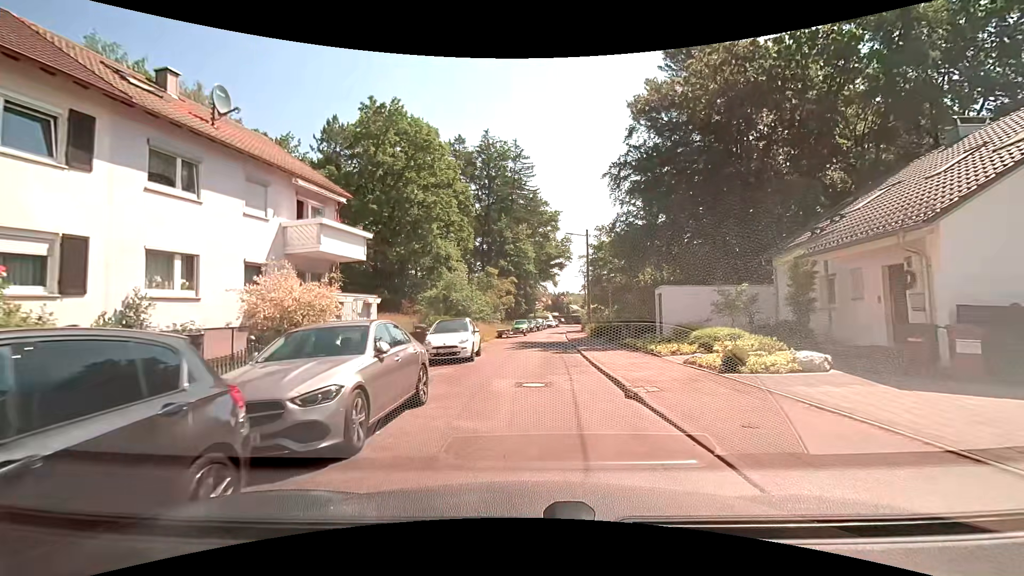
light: Day
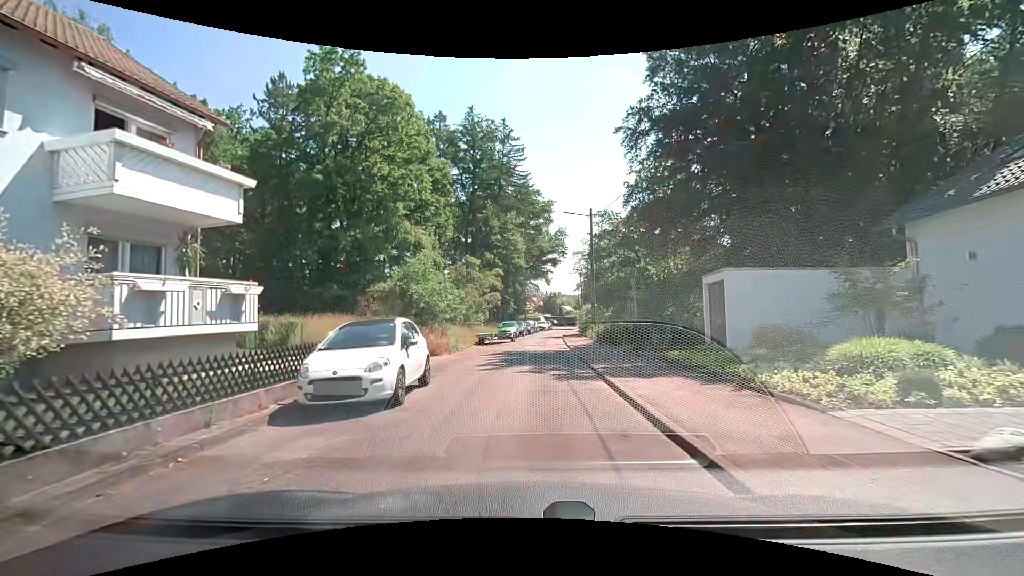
(0.0, +8.4) m; +1°
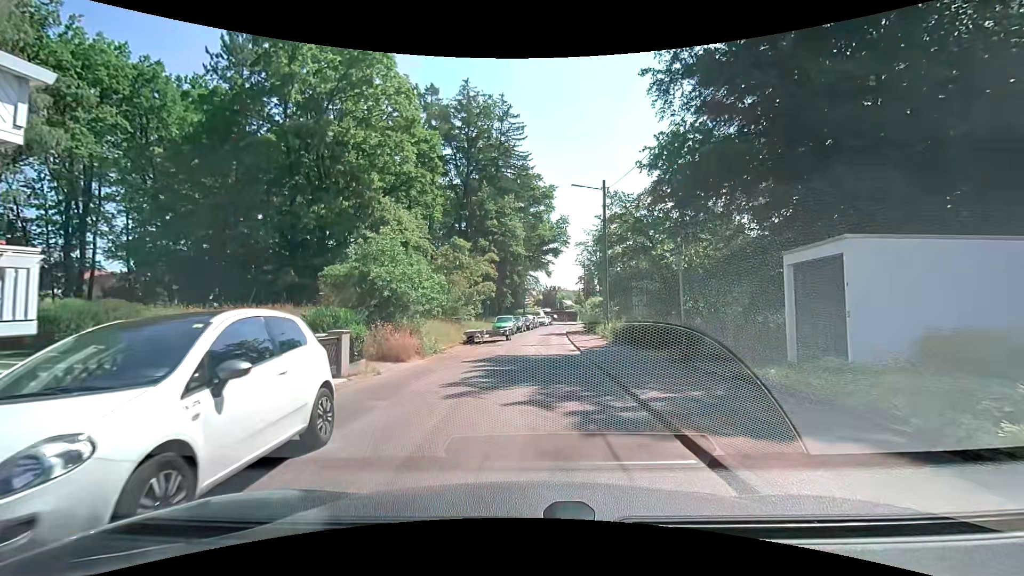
(0.0, +5.5) m; 0°
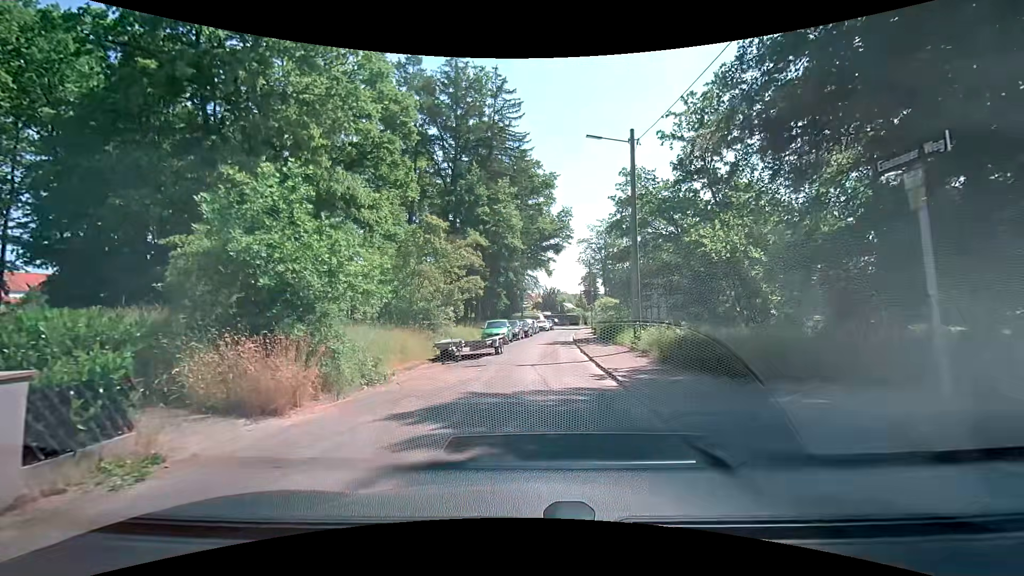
(0.0, +7.8) m; -1°
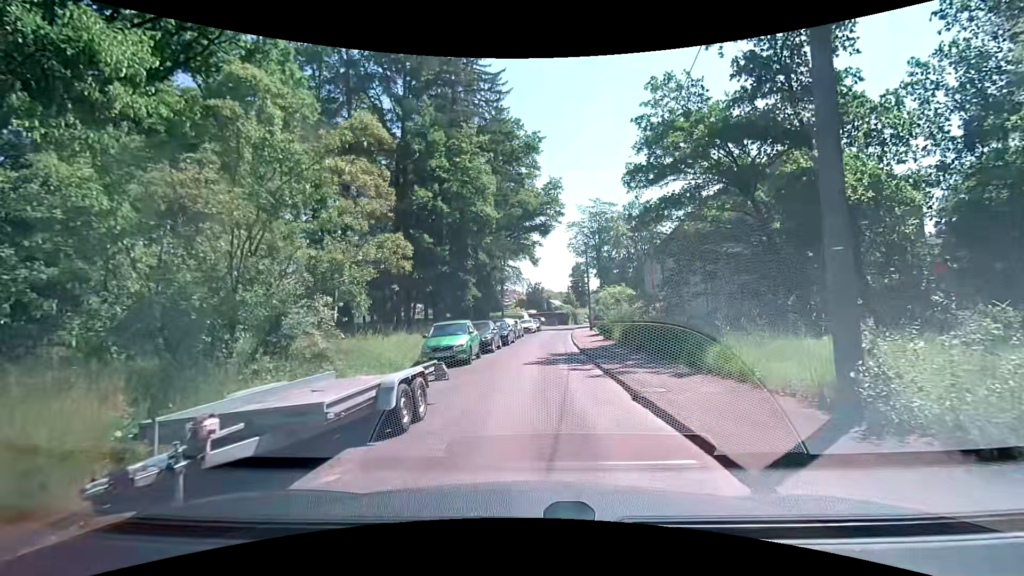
(+0.5, +12.9) m; +3°
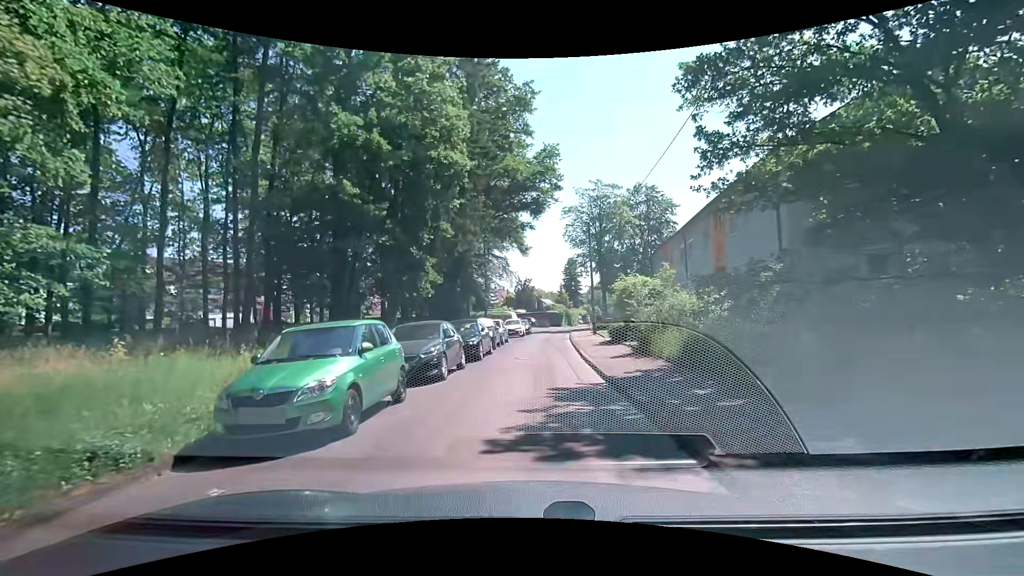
(+0.4, +10.0) m; +3°
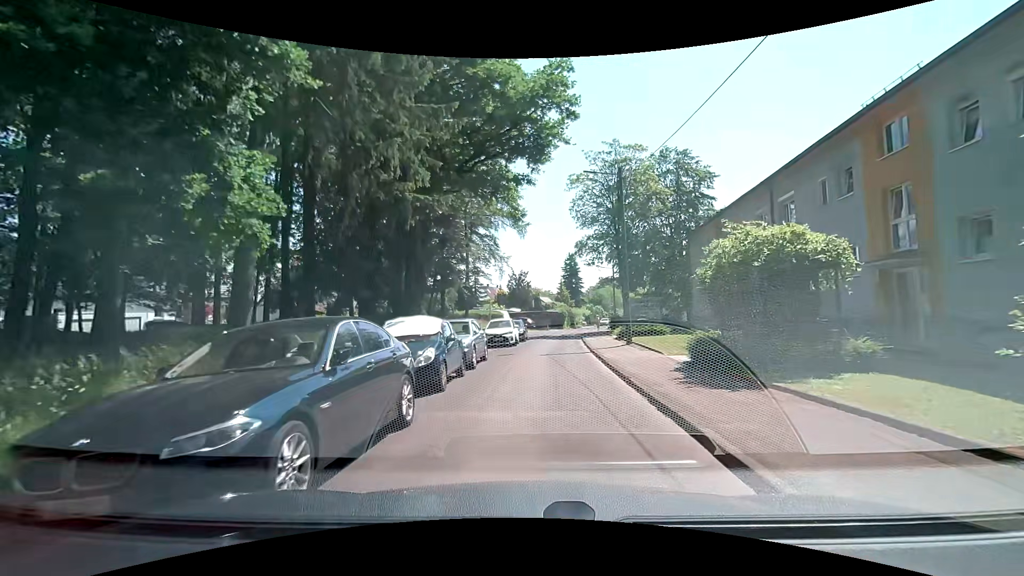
(-0.2, +13.8) m; -1°
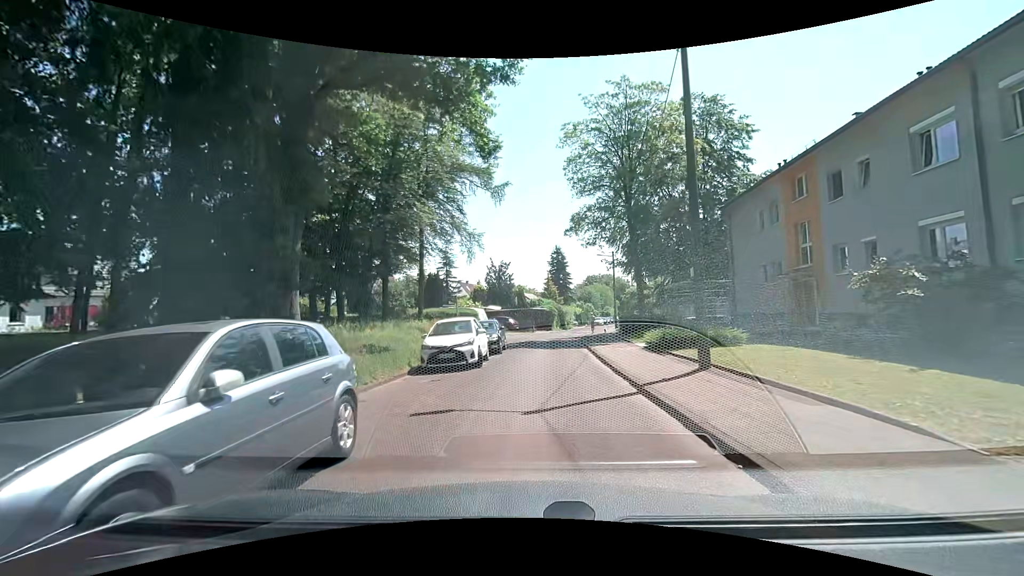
(+0.3, +11.9) m; +3°
